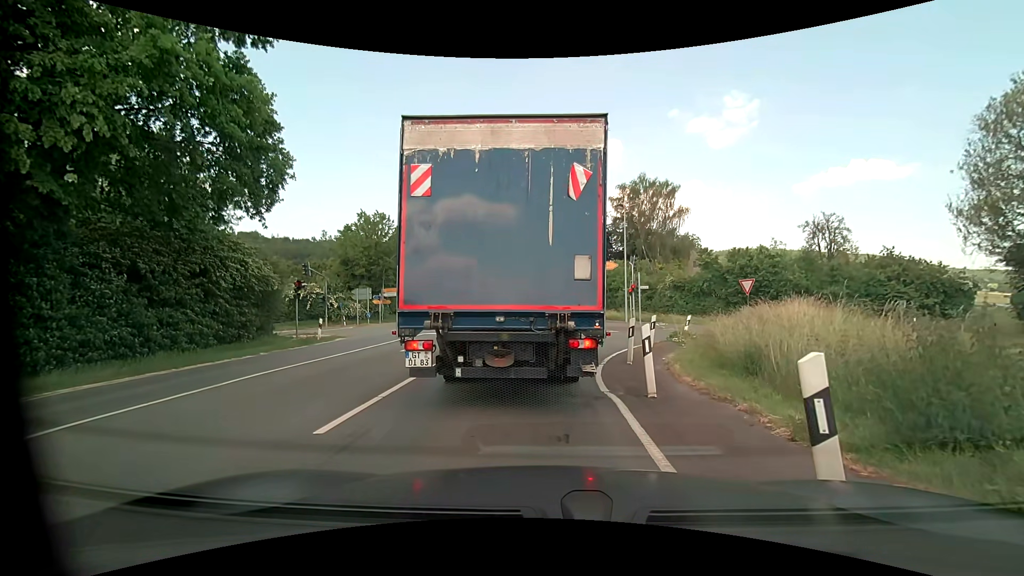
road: primary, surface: asphalt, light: Day
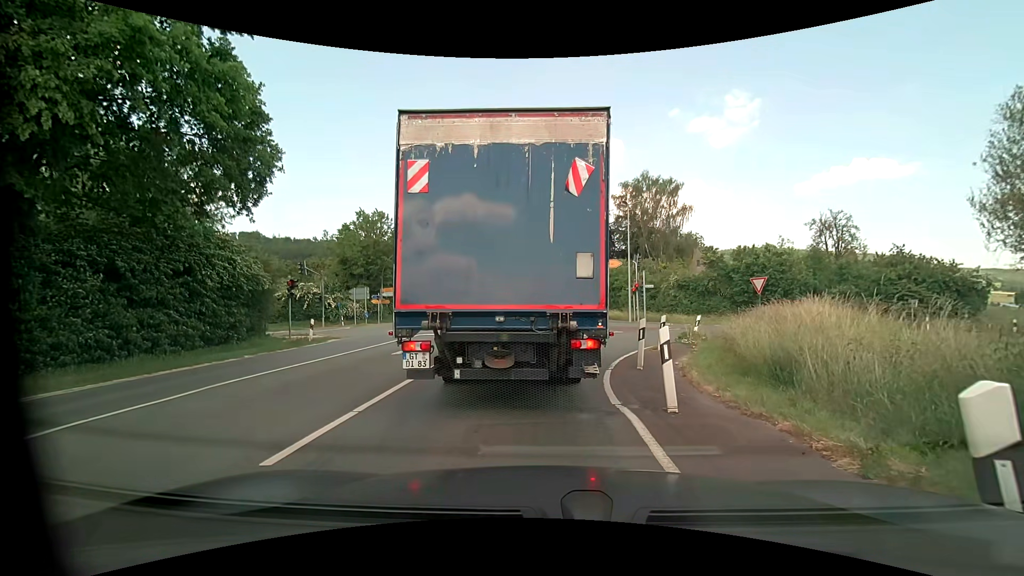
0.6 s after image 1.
(0.0, +1.0) m; -1°
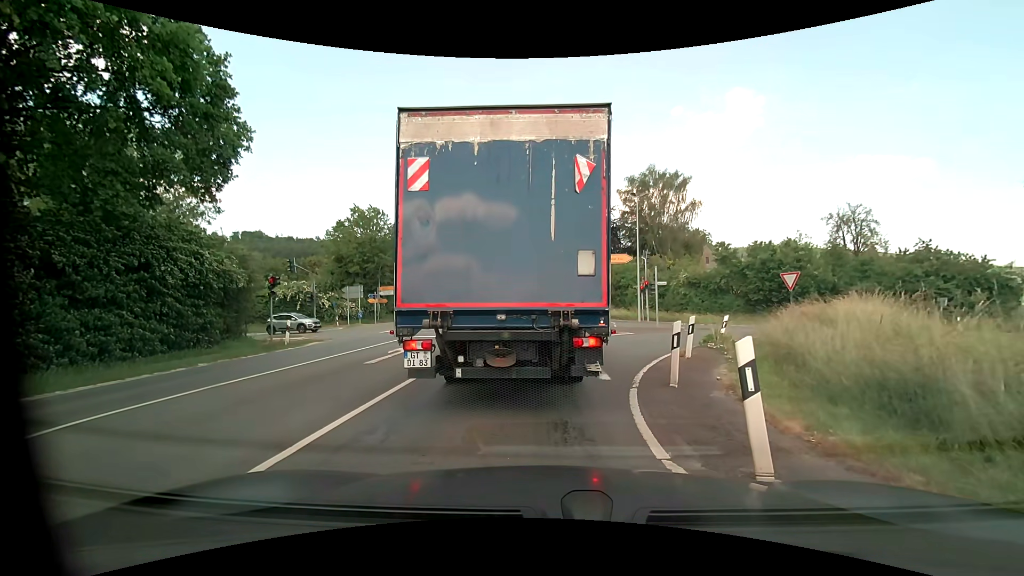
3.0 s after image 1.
(+0.1, +2.4) m; +2°
(0, +10) (-1, +20) (-1, +30) (-1, +40) (-1, +50) (-1, +60) (-1, +70) (-1, +80) (-1, +90) (-1, +100) m
